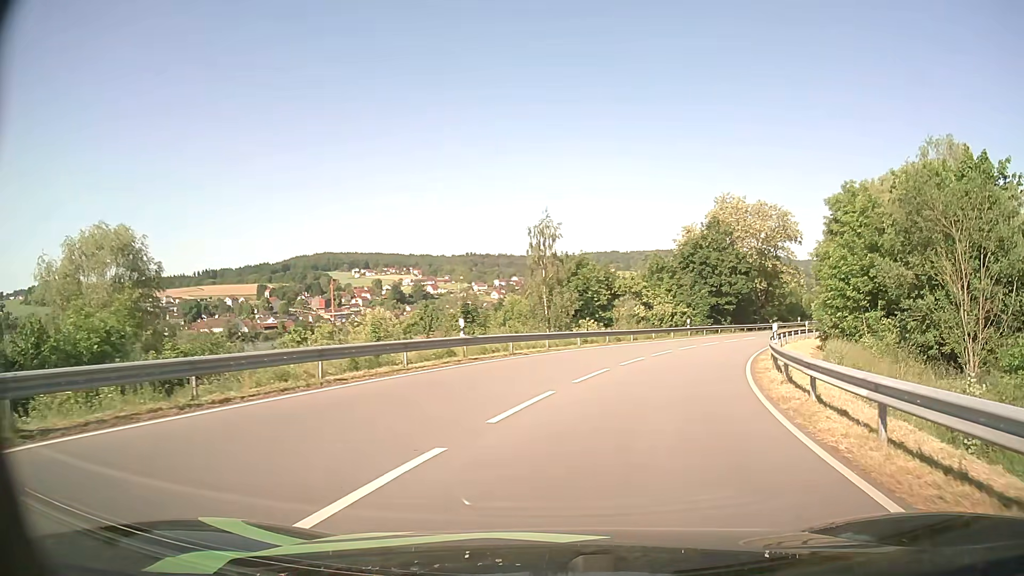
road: secondary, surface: asphalt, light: Day
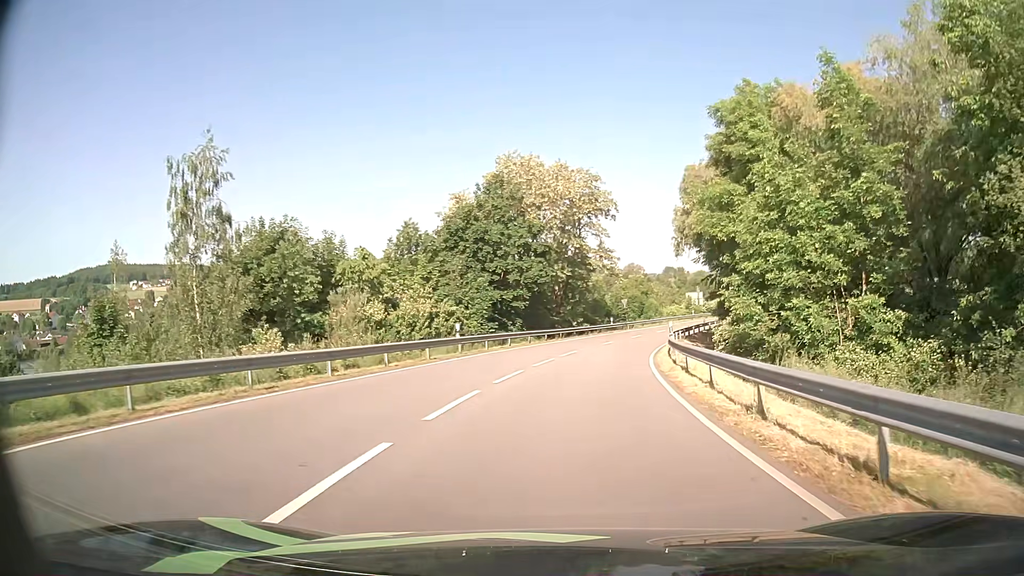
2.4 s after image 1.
(+4.2, +22.5) m; +20°
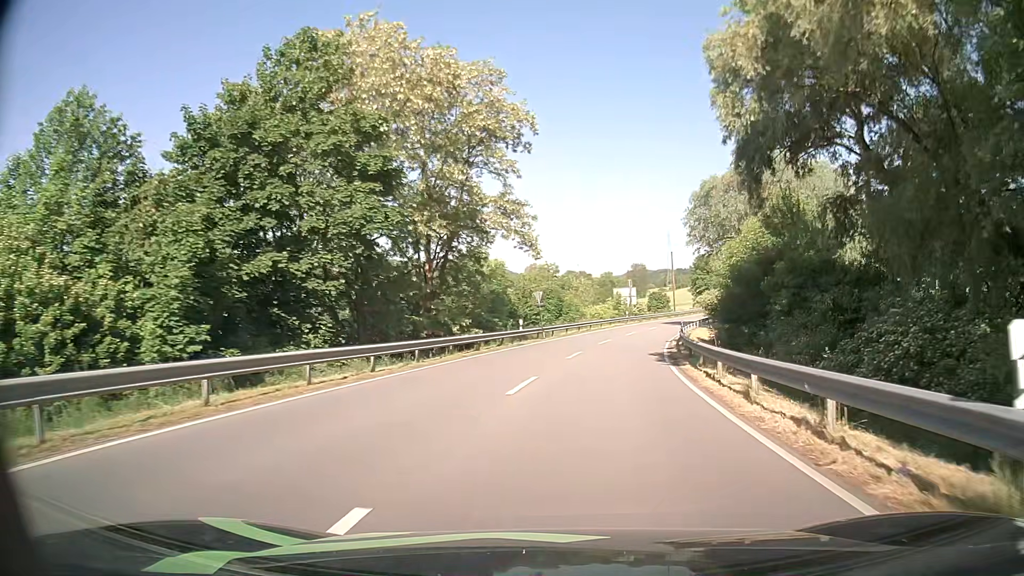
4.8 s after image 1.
(+1.5, +26.4) m; +8°
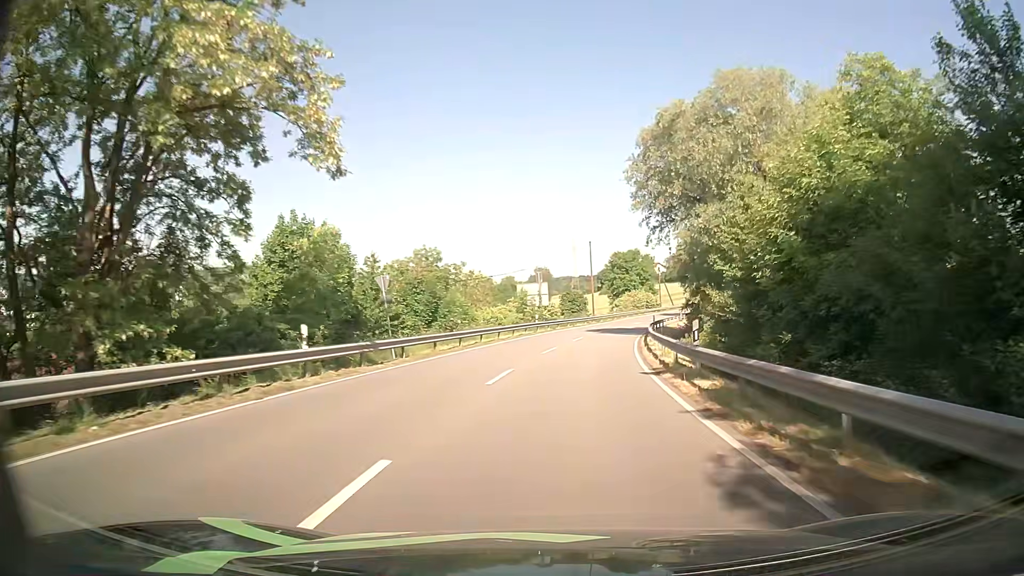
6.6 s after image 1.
(+1.7, +21.9) m; +9°
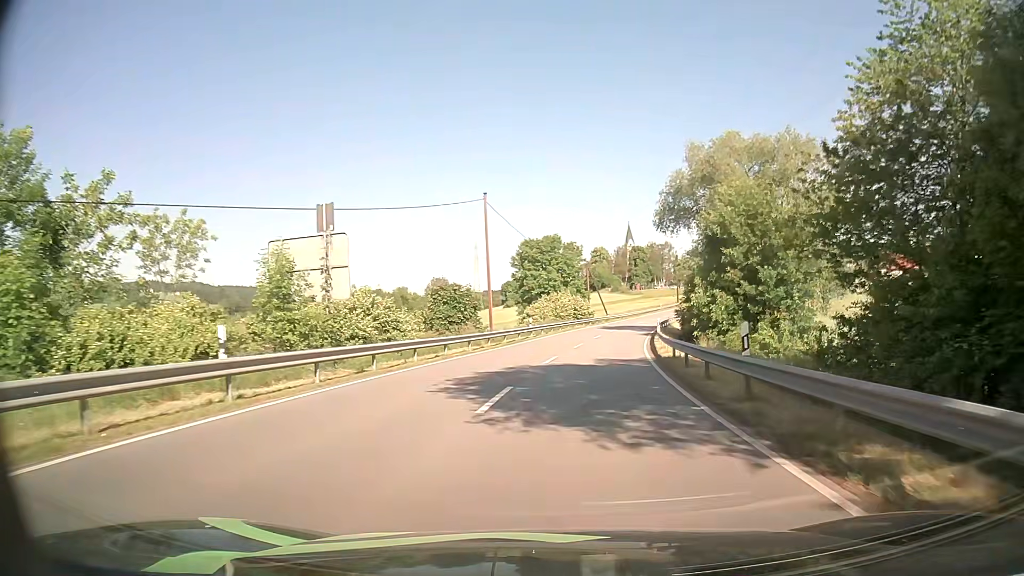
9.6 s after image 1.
(+2.8, +39.9) m; +7°
(0, +10) (+1, +20) (+2, +30) (+4, +40) (+6, +50) (+8, +59) (+11, +69) (+13, +79) (+16, +88) (+19, +98) m
